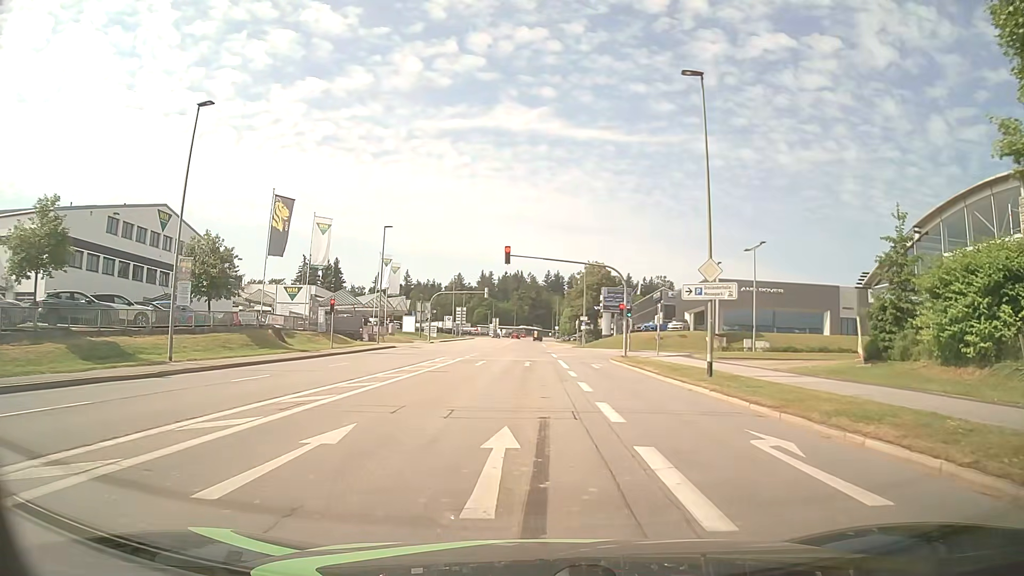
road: tertiary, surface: asphalt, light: Day
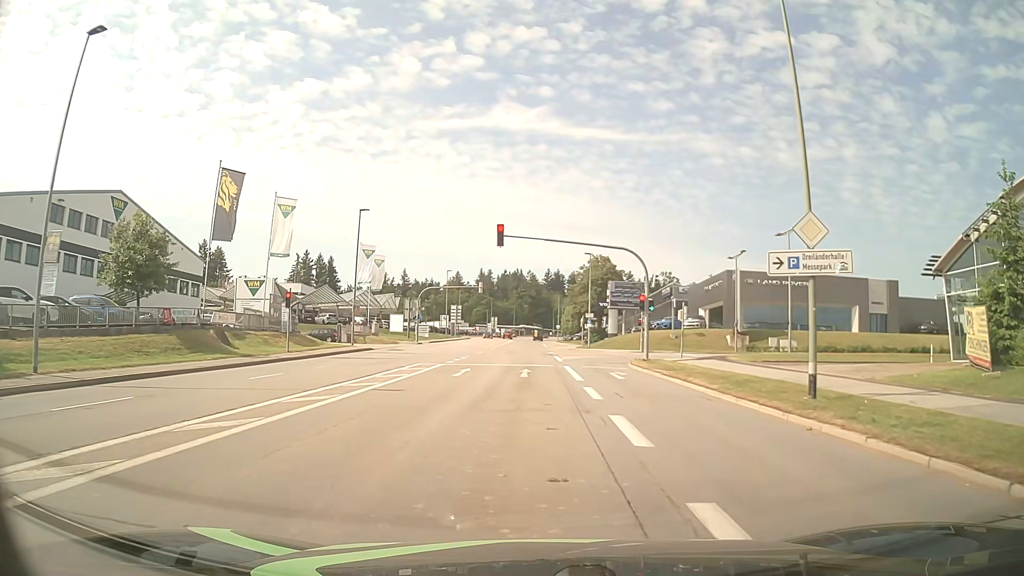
(0.0, +8.2) m; 0°
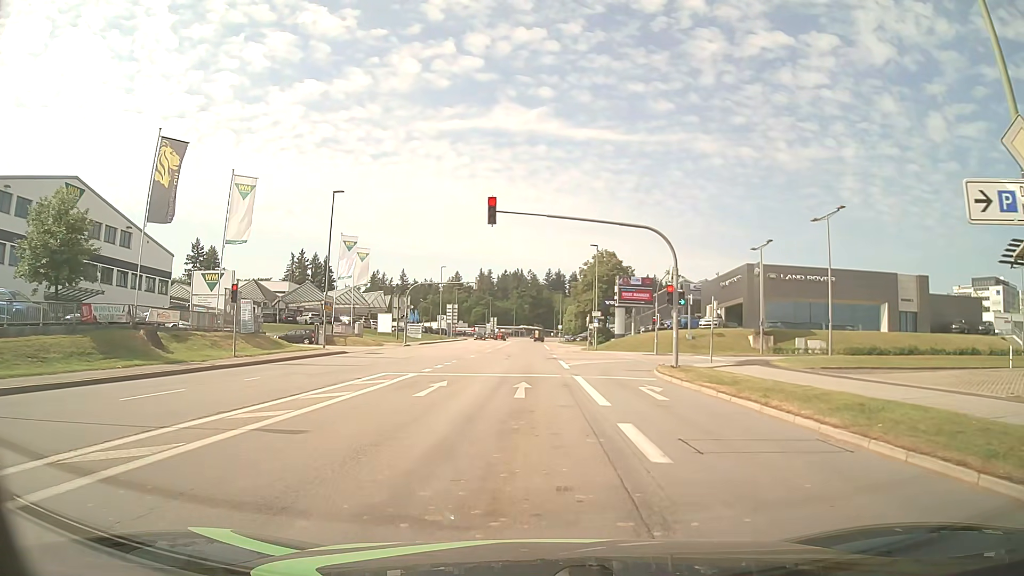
(0.0, +7.0) m; -1°
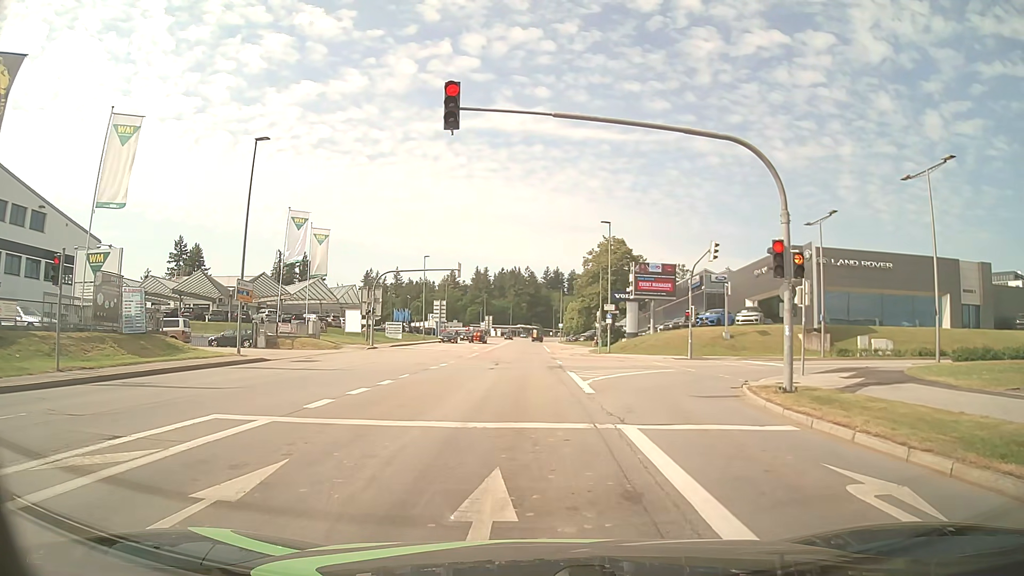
(+0.2, +12.7) m; 0°
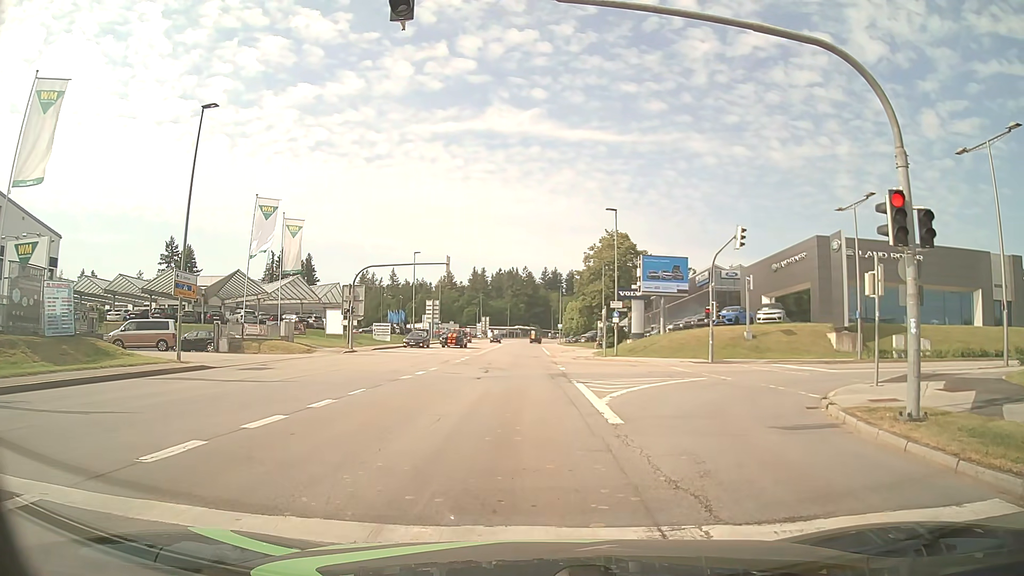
(+0.1, +5.4) m; 0°
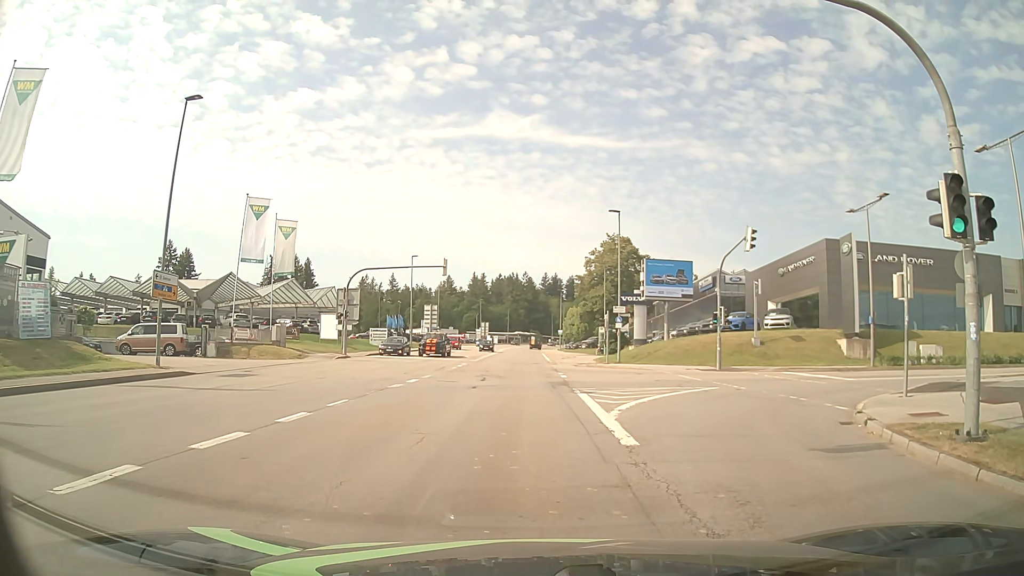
(0.0, +1.6) m; 0°
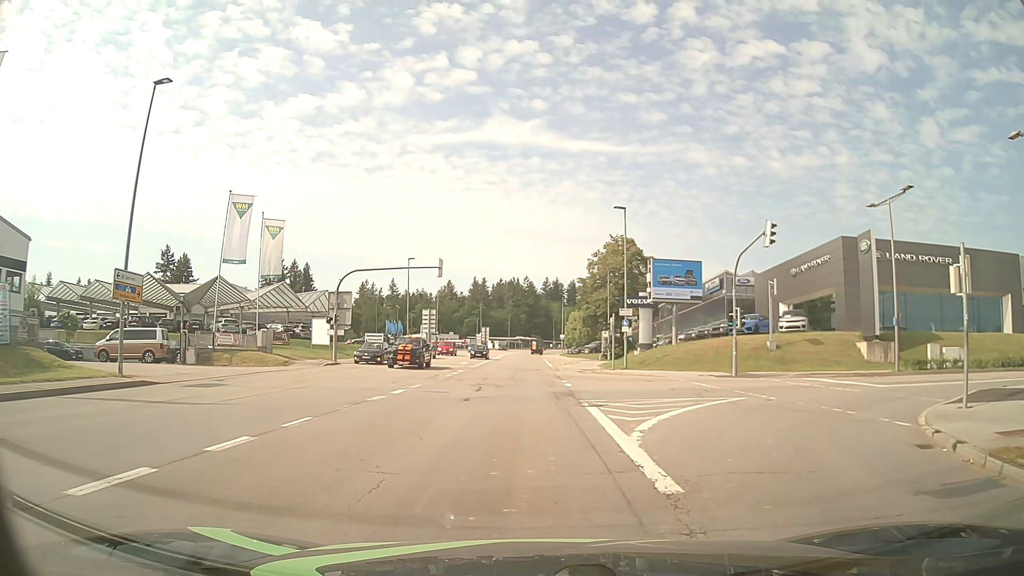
(0.0, +2.9) m; +1°
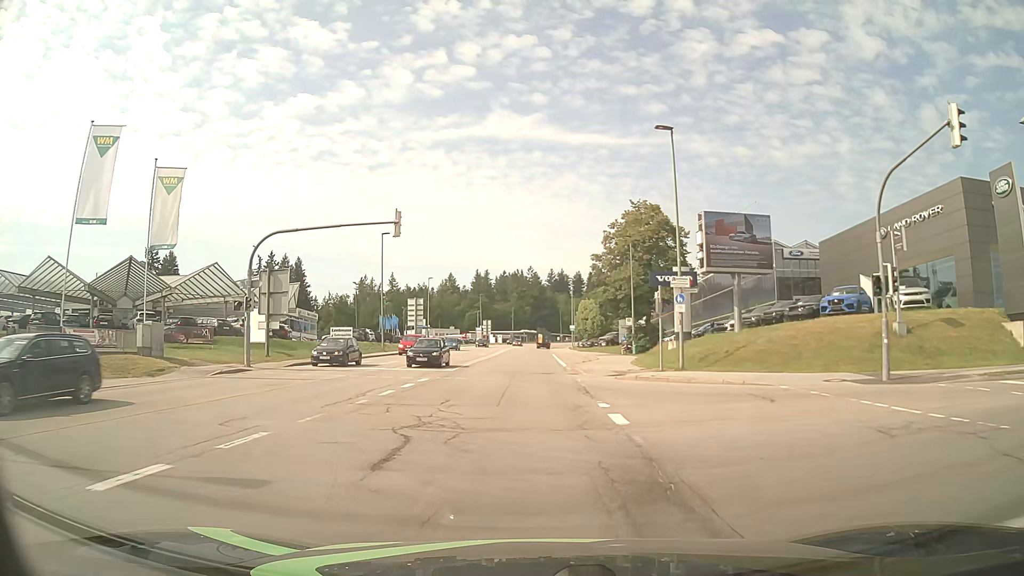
(0.0, +15.1) m; 0°
(0, +10) (0, +20) (0, +30) (0, +40) (0, +50) (0, +60) (-1, +70) (-1, +80) (-1, +90) (-2, +100) m
